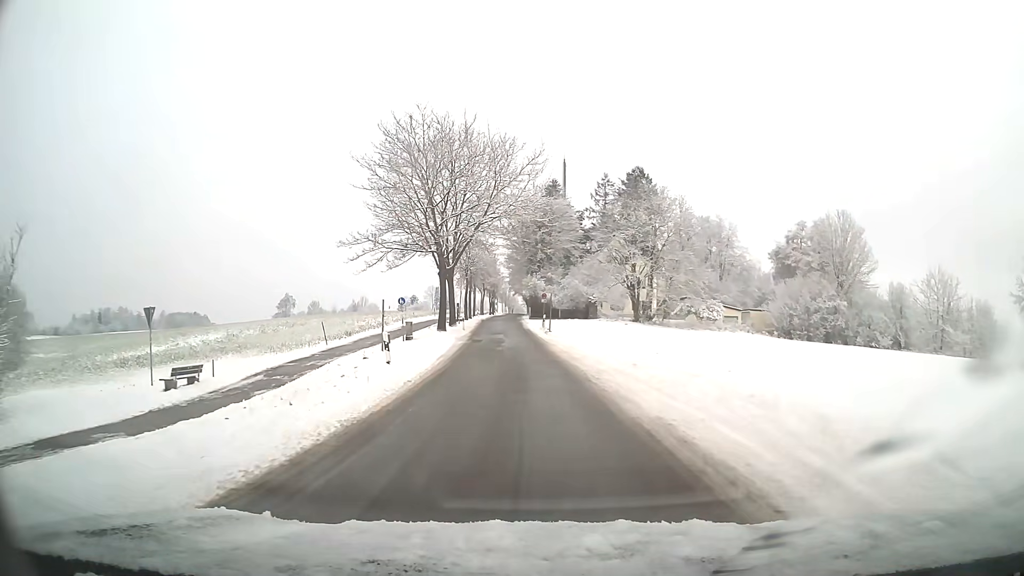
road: residential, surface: asphalt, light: Day
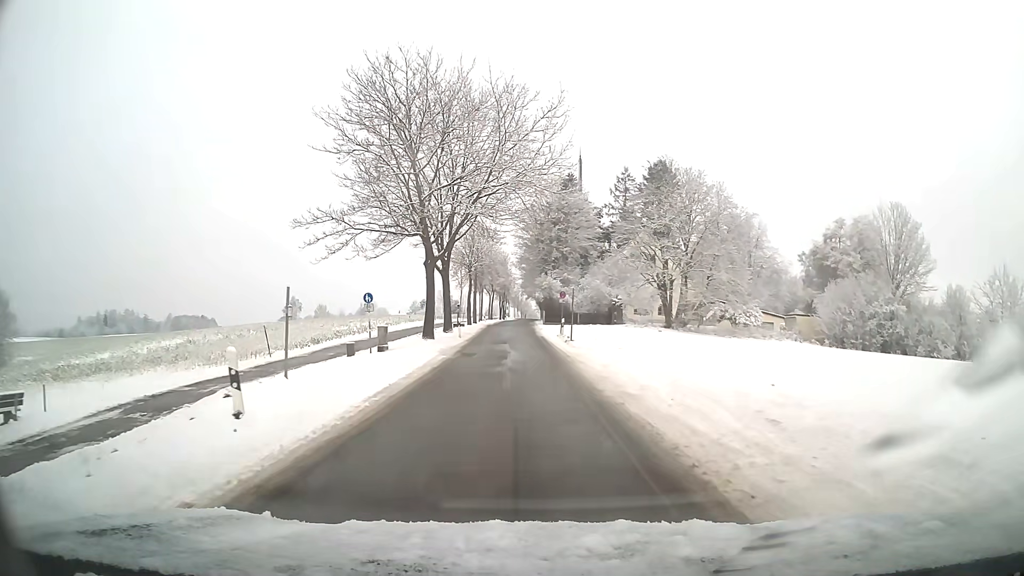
(-0.1, +10.2) m; -2°
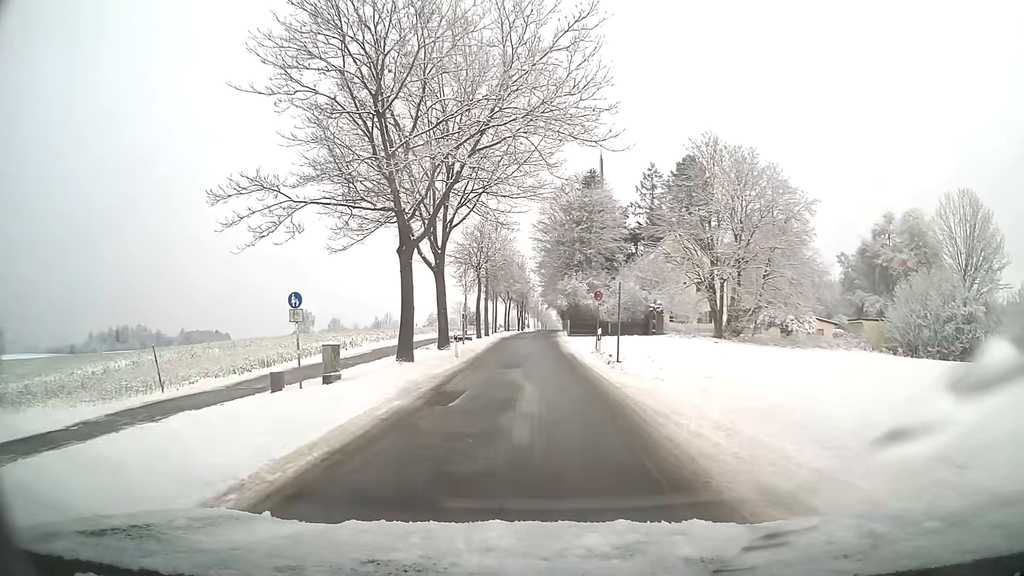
(-0.1, +10.3) m; -1°
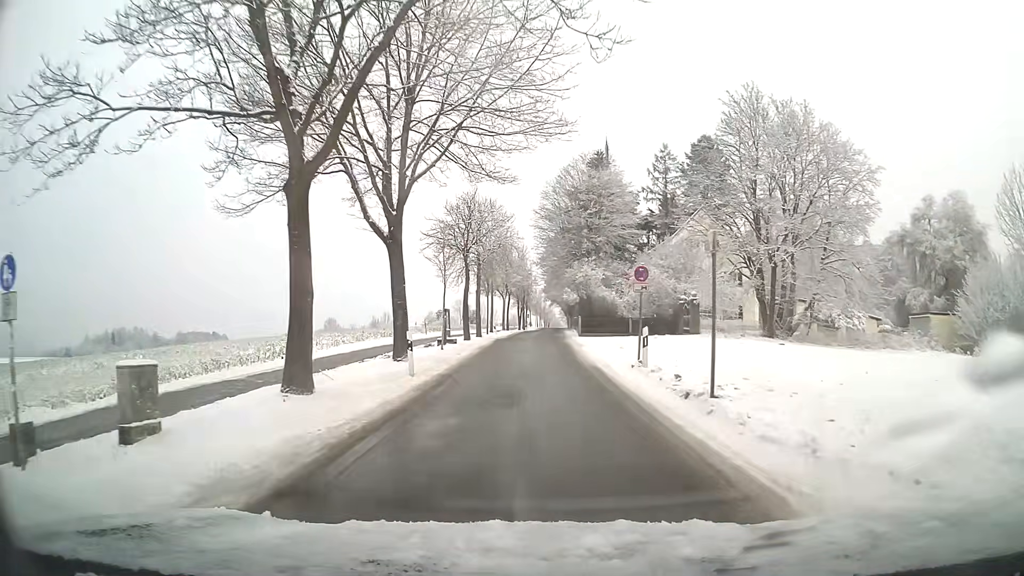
(0.0, +10.4) m; 0°
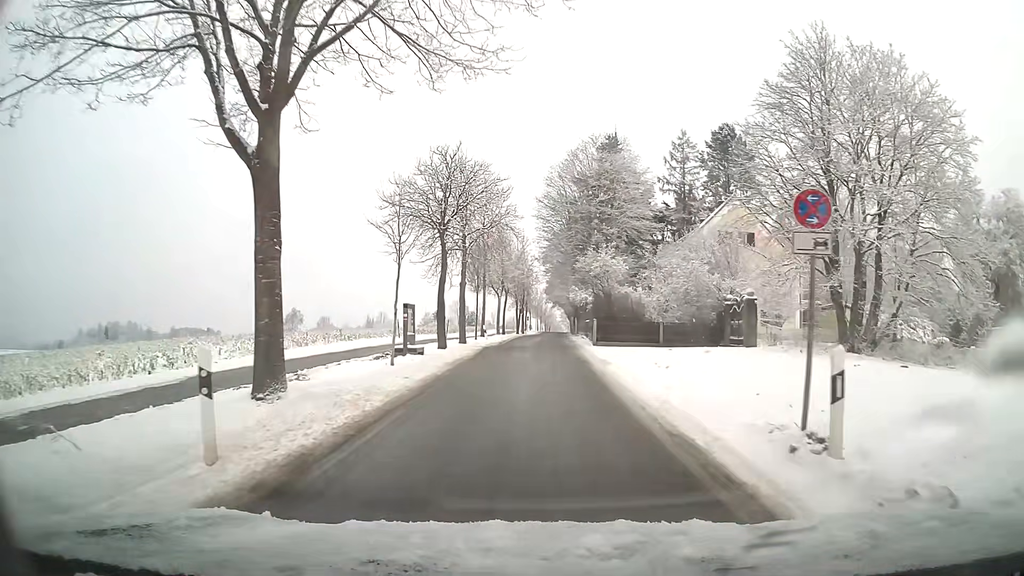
(0.0, +10.5) m; 0°
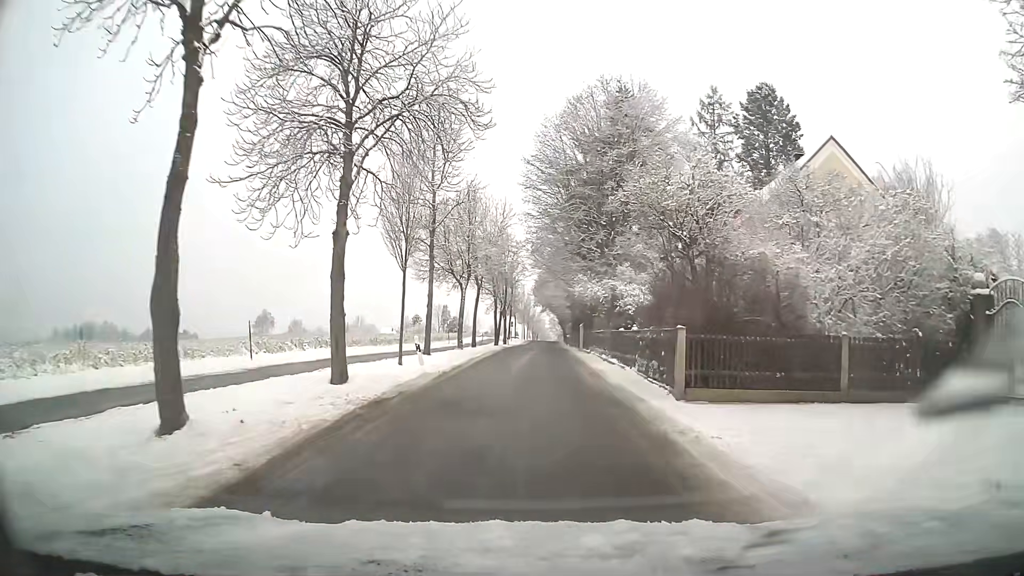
(+0.2, +21.0) m; +1°
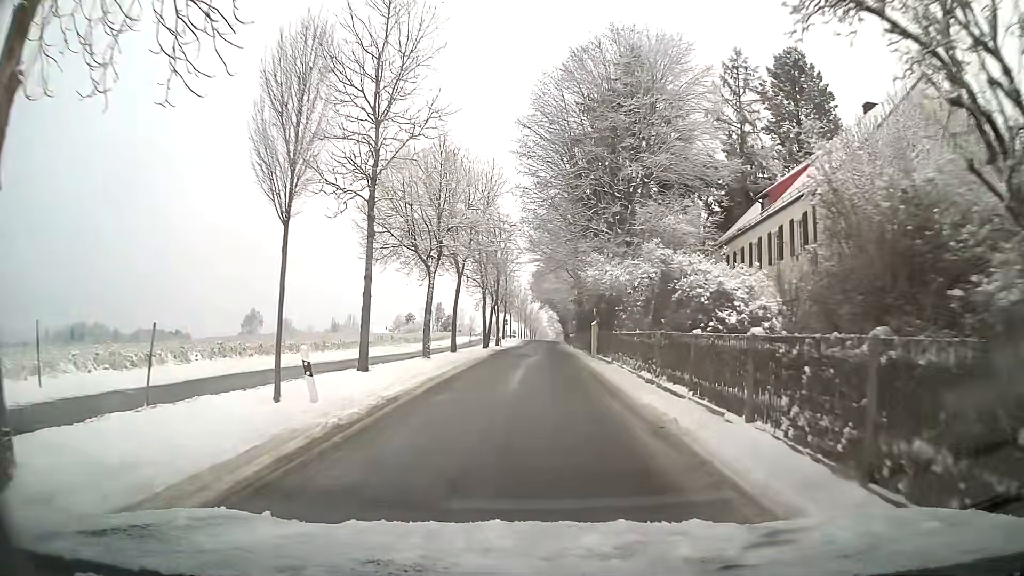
(0.0, +10.4) m; 0°
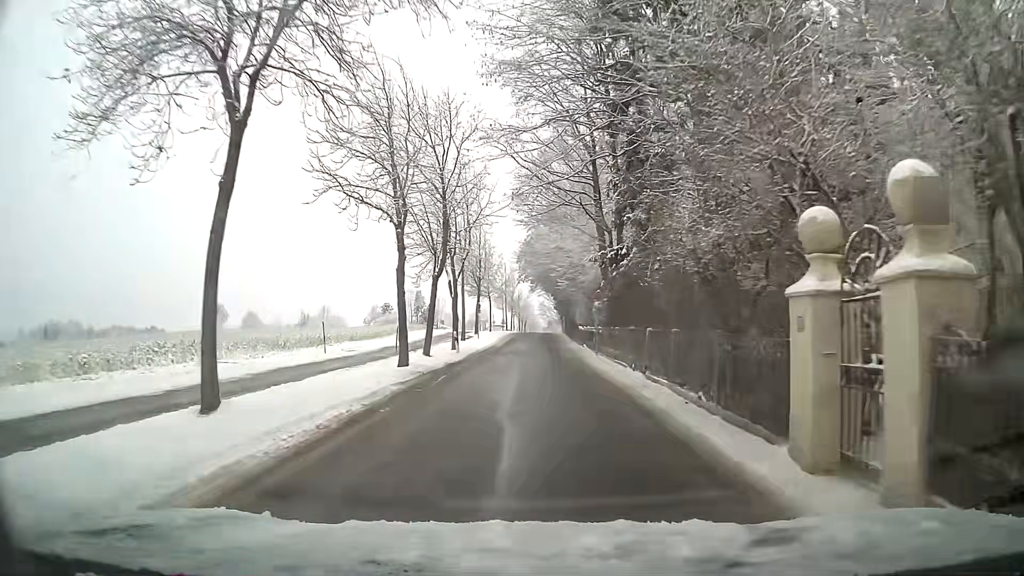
(+0.2, +26.5) m; +1°
(0, +10) (0, +20) (0, +30) (0, +40) (+1, +50) (+1, +60) (+1, +70) (+1, +80) (+1, +90) (+1, +100) m
